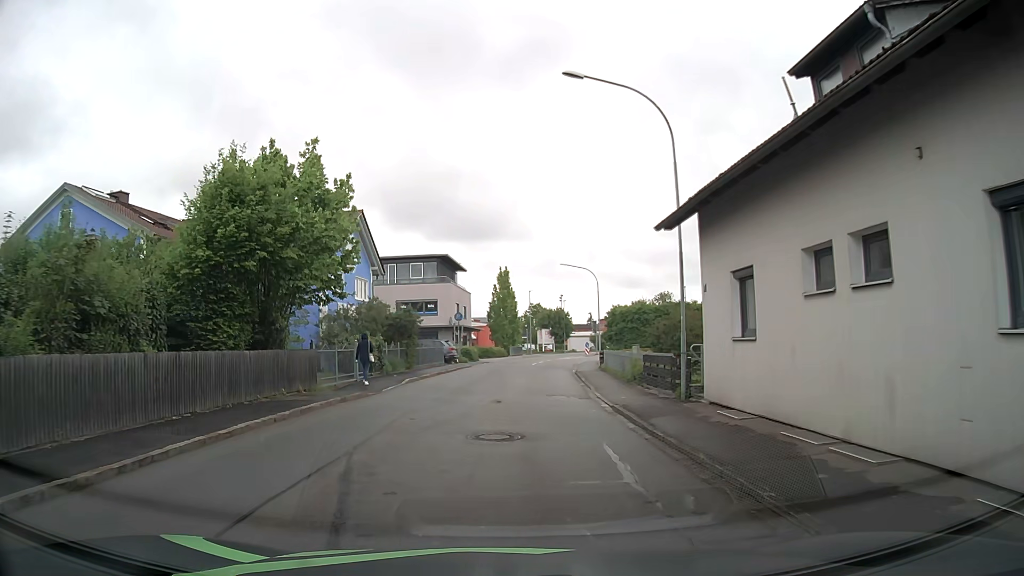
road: residential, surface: asphalt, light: Day
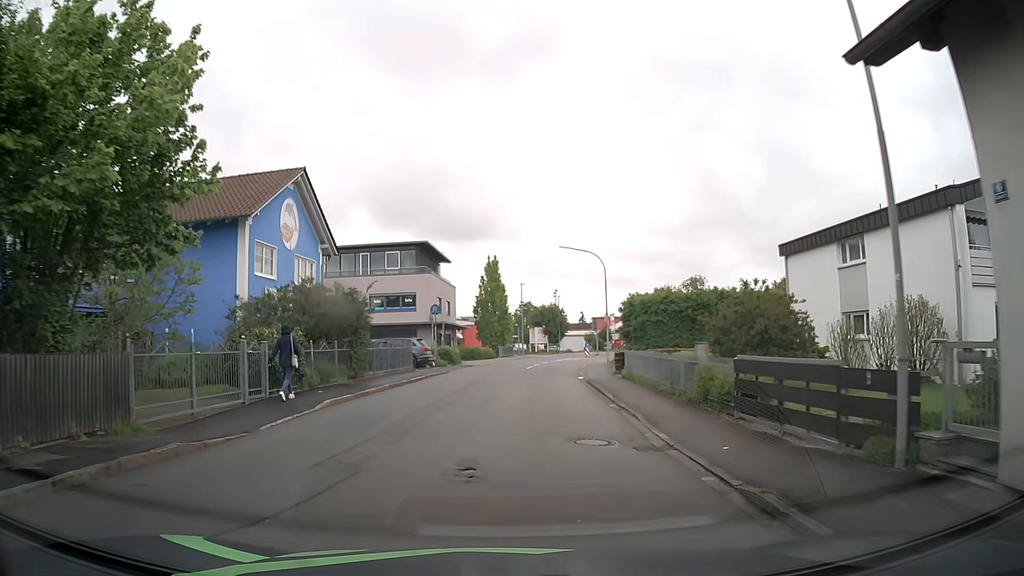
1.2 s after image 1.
(+0.1, +9.3) m; 0°
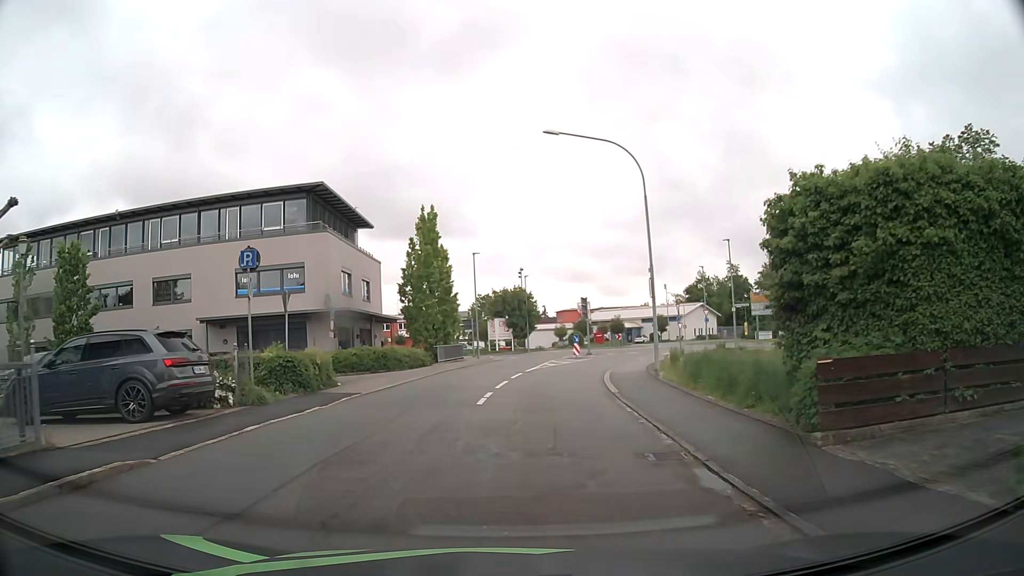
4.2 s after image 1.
(+1.0, +23.8) m; +4°
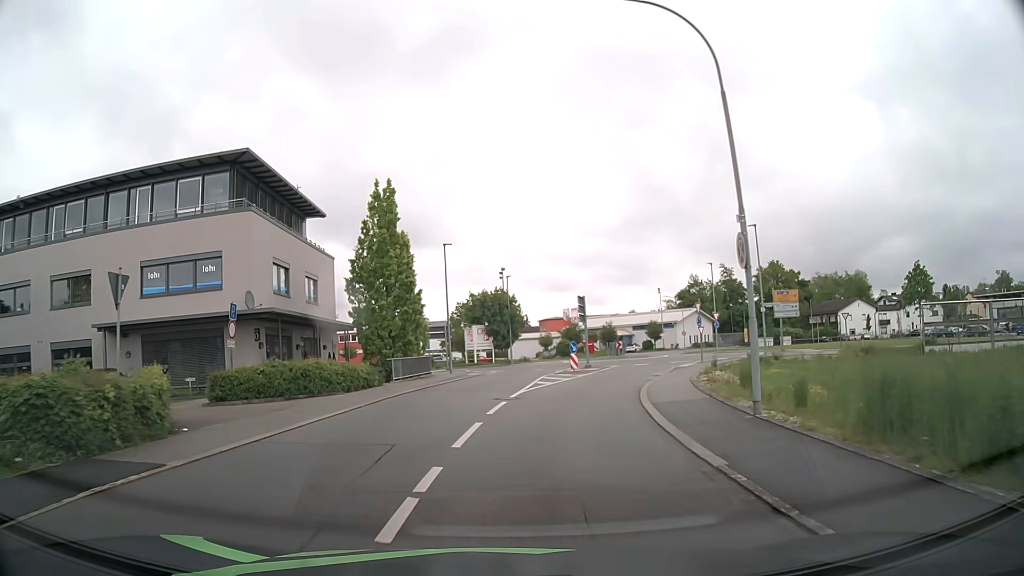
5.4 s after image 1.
(0.0, +9.5) m; 0°
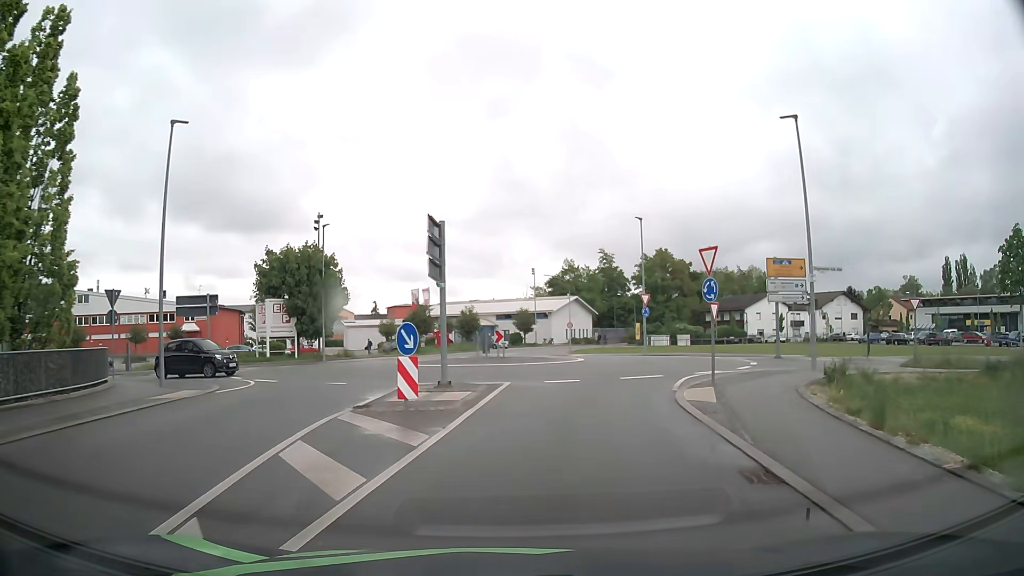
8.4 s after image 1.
(+2.2, +22.0) m; +13°
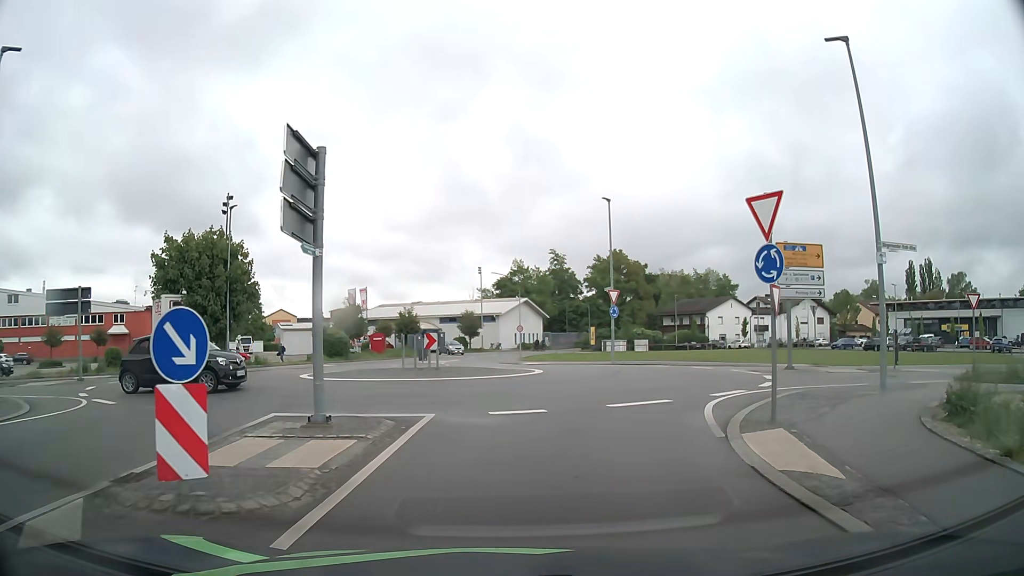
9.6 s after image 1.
(+0.3, +6.8) m; +5°
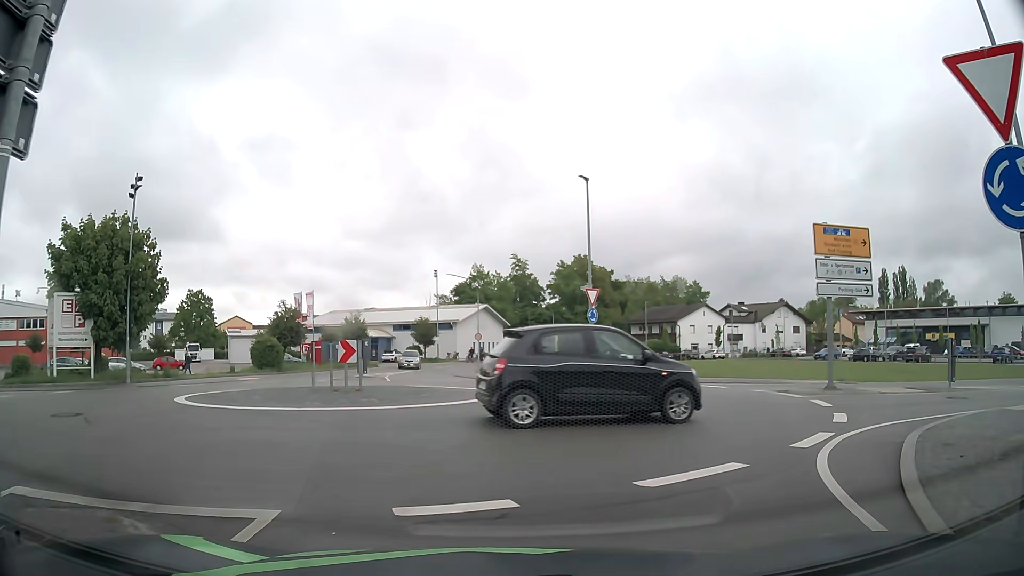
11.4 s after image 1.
(+0.1, +6.1) m; +3°
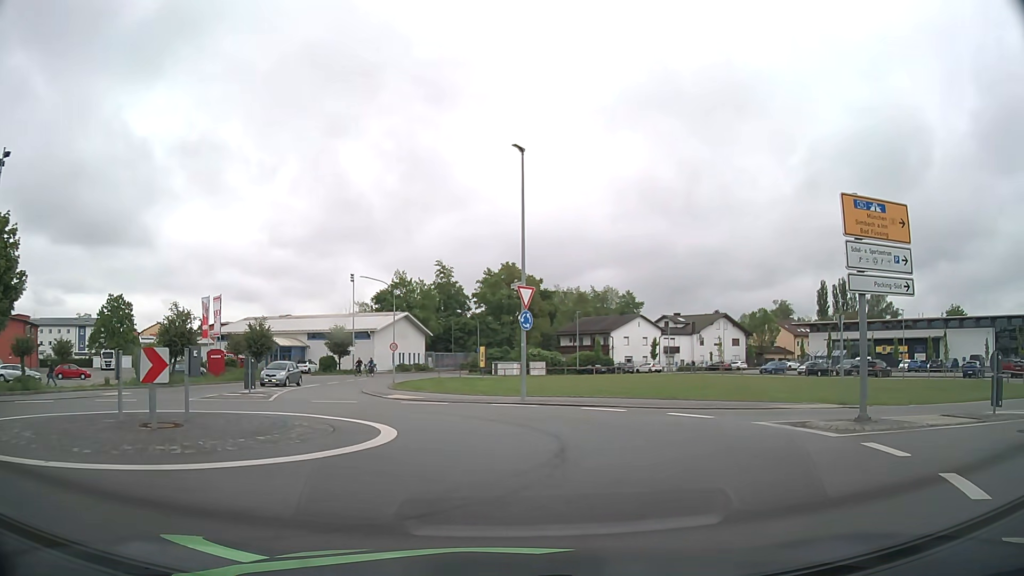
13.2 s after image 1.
(+0.3, +5.9) m; +6°
